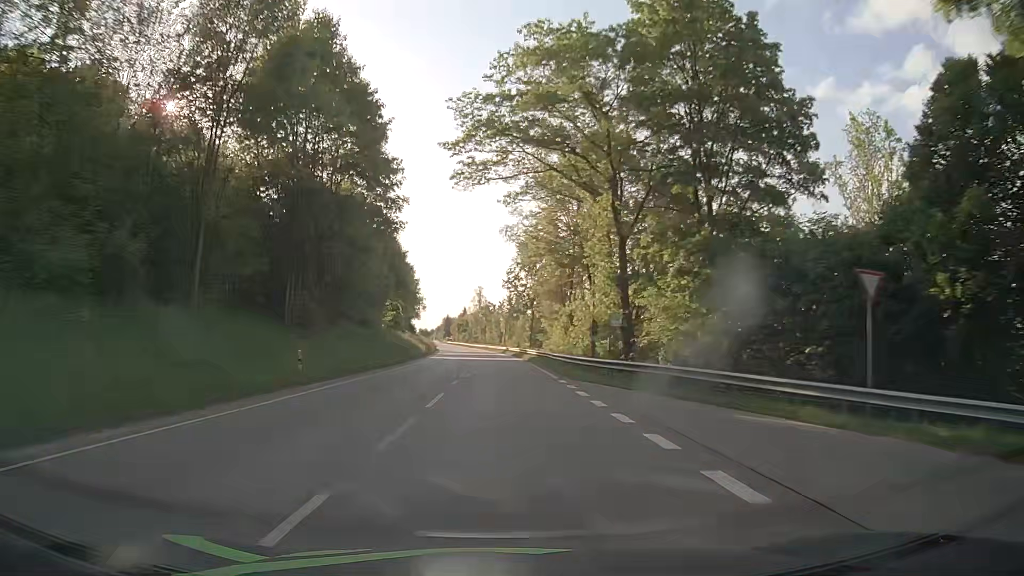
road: primary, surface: asphalt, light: Day
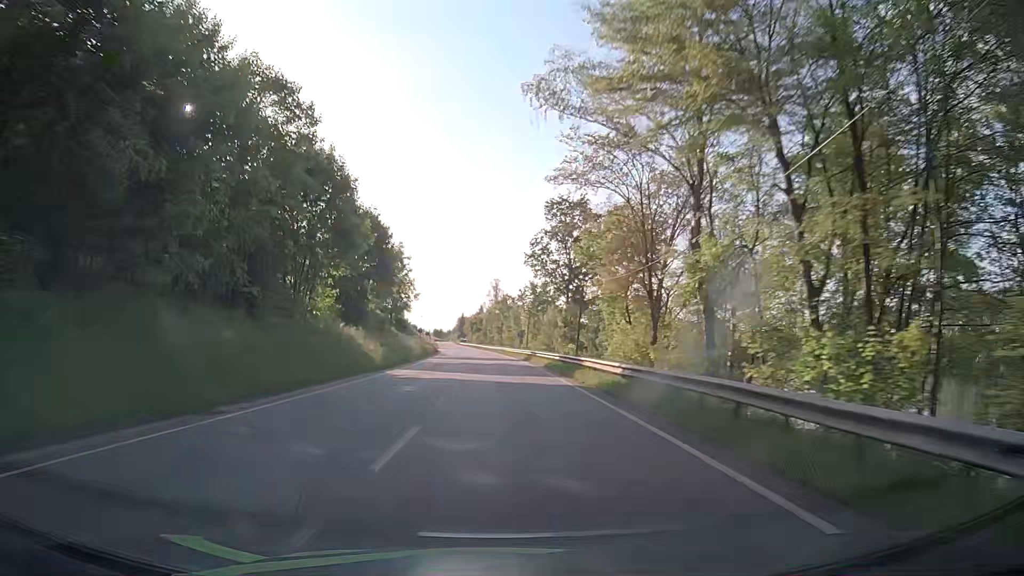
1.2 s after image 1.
(-0.4, +31.6) m; -1°
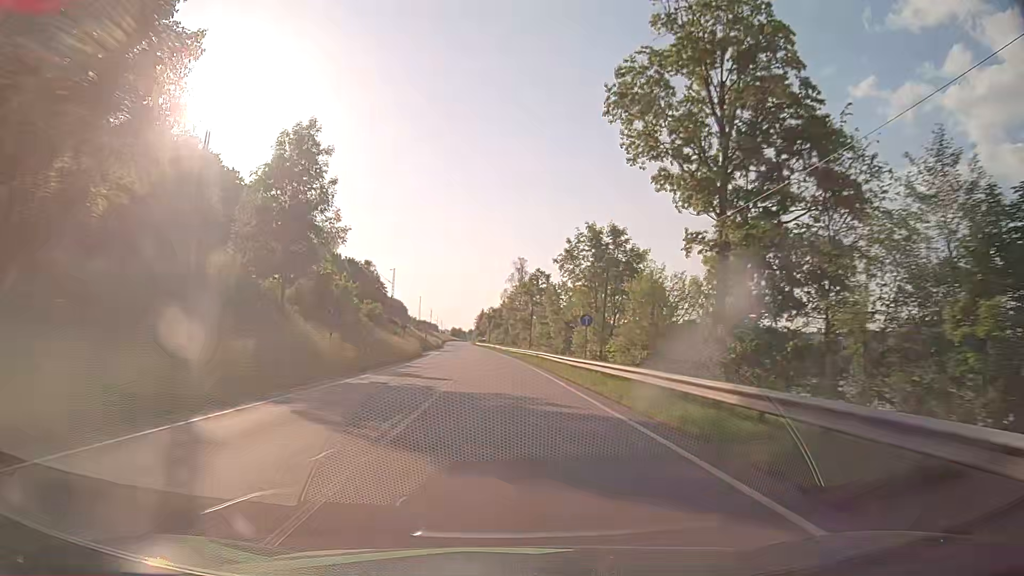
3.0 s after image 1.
(-0.9, +47.4) m; -2°
(0, +10) (0, +20) (0, +30) (-1, +40) (-1, +50) (-1, +60) (-2, +70) (-2, +80) (-3, +90) (-4, +100) m
